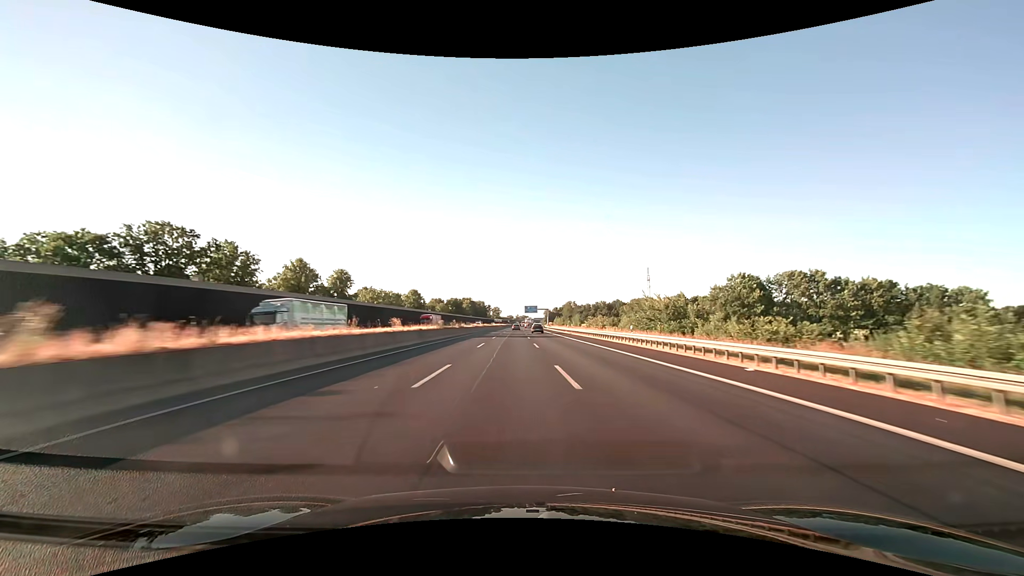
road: motorway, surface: asphalt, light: Day
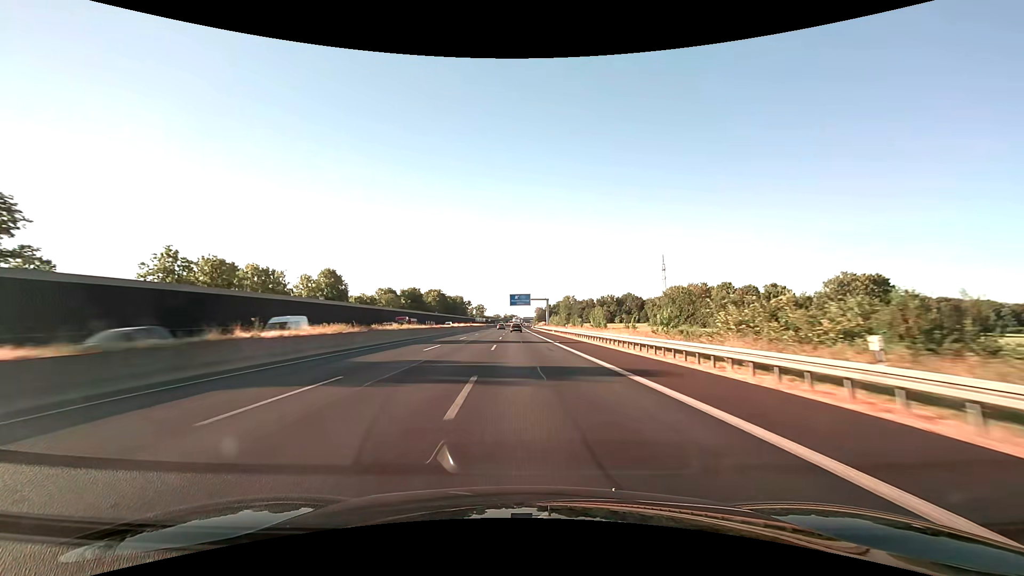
(+1.2, +77.0) m; +1°
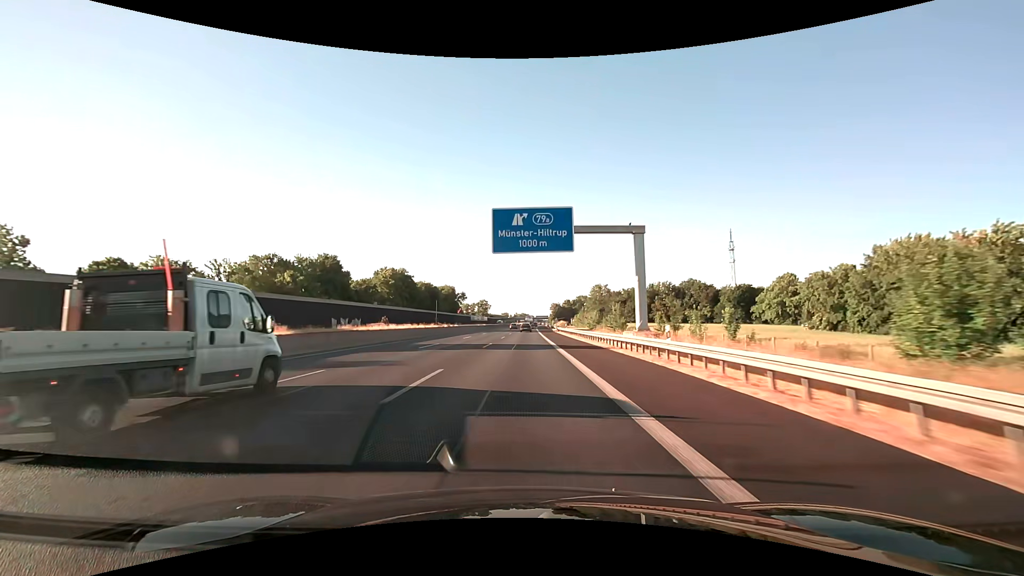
(-0.4, +91.1) m; -1°
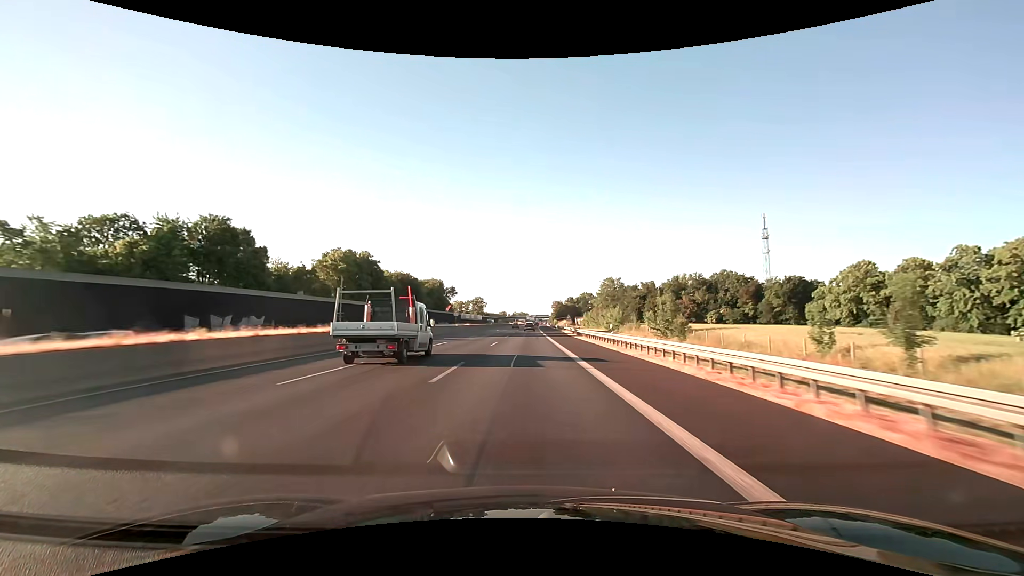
(0.0, +34.5) m; 0°
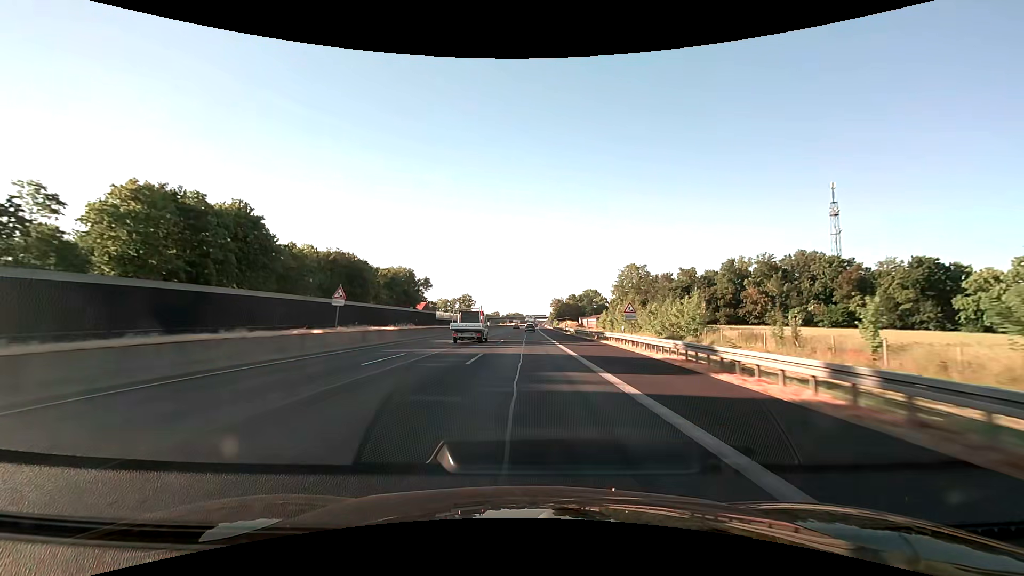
(+0.1, +49.9) m; 0°
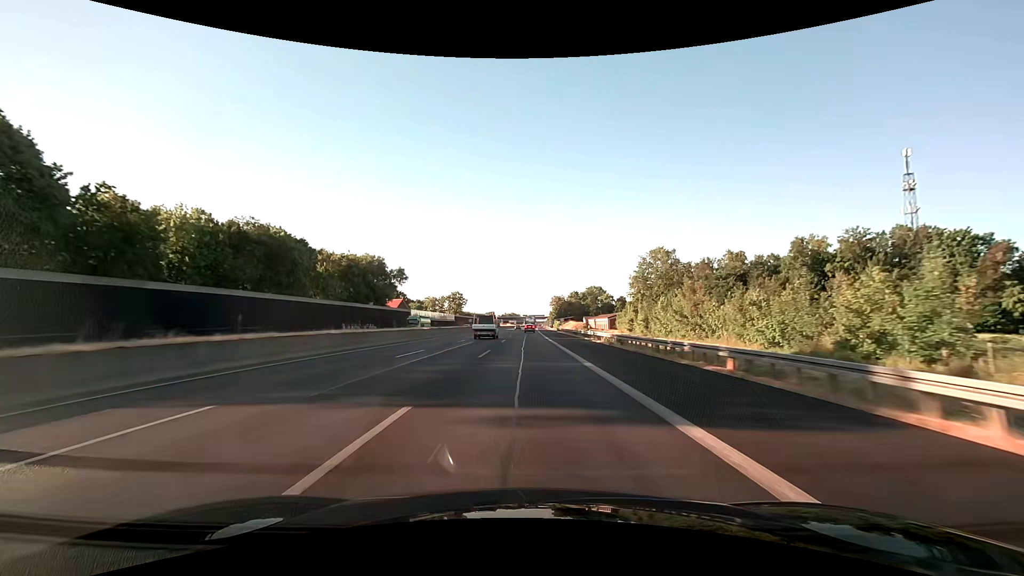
(+0.1, +32.5) m; 0°
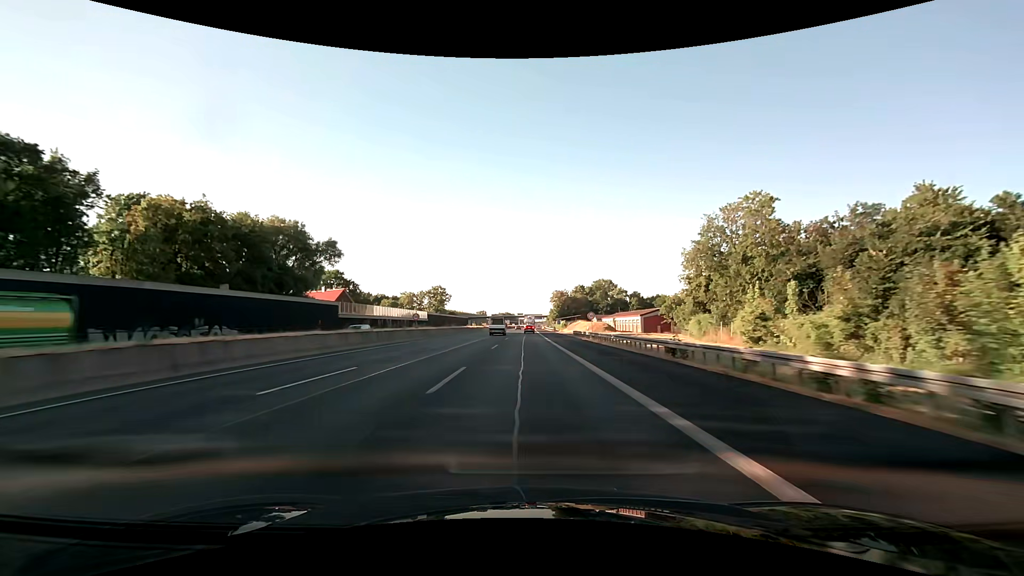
(+0.2, +48.2) m; +1°
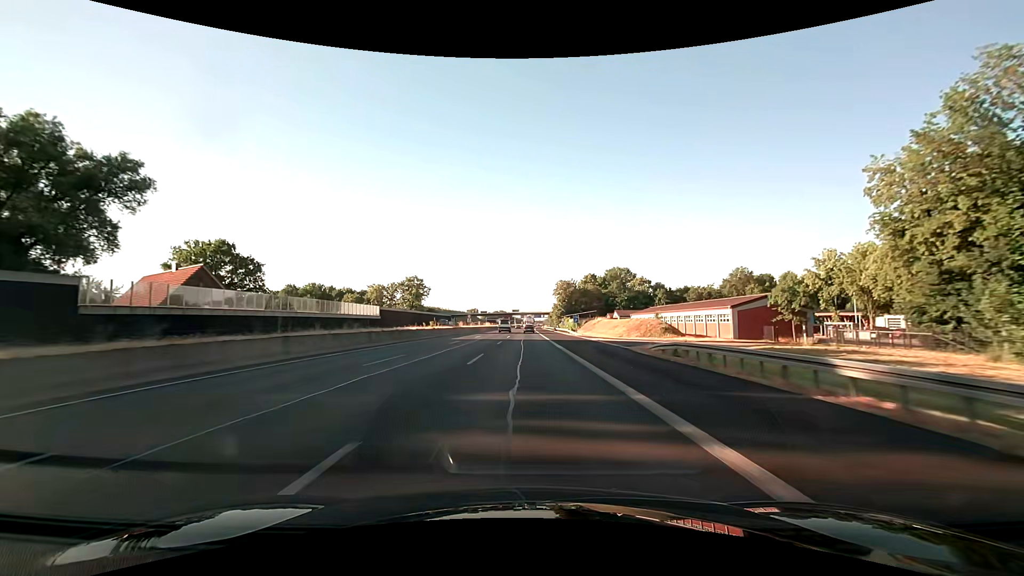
(+0.2, +47.7) m; 0°
(0, +10) (0, +20) (0, +30) (0, +40) (0, +50) (0, +60) (0, +70) (0, +80) (+1, +90) (+1, +100) m
